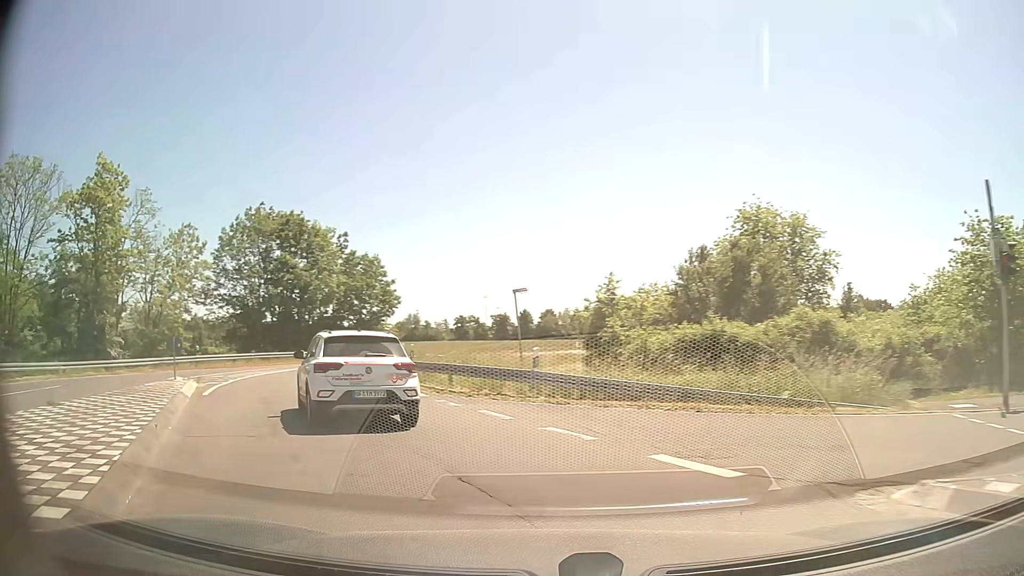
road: tertiary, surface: asphalt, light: Day
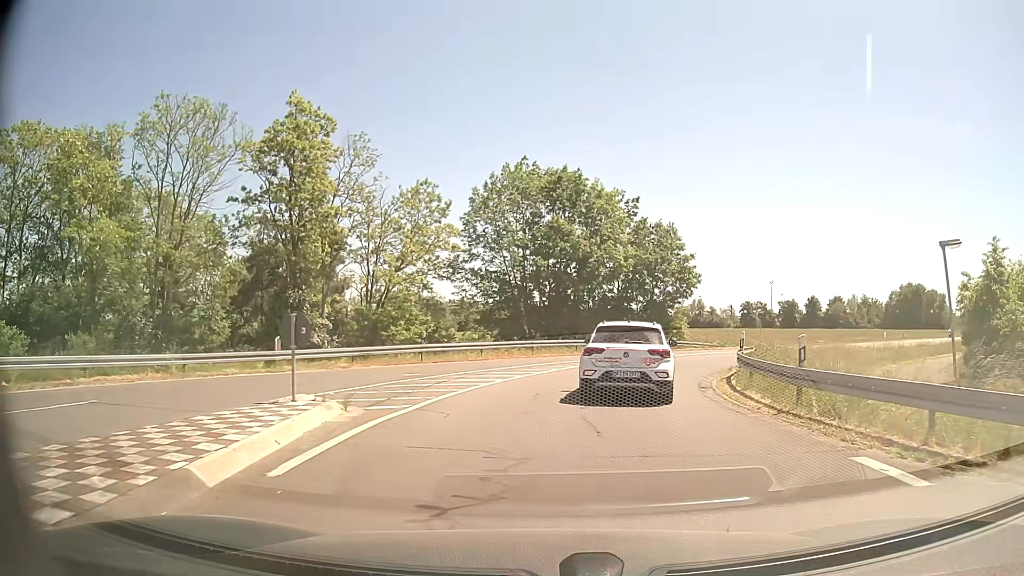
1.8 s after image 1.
(-3.5, +11.4) m; -24°
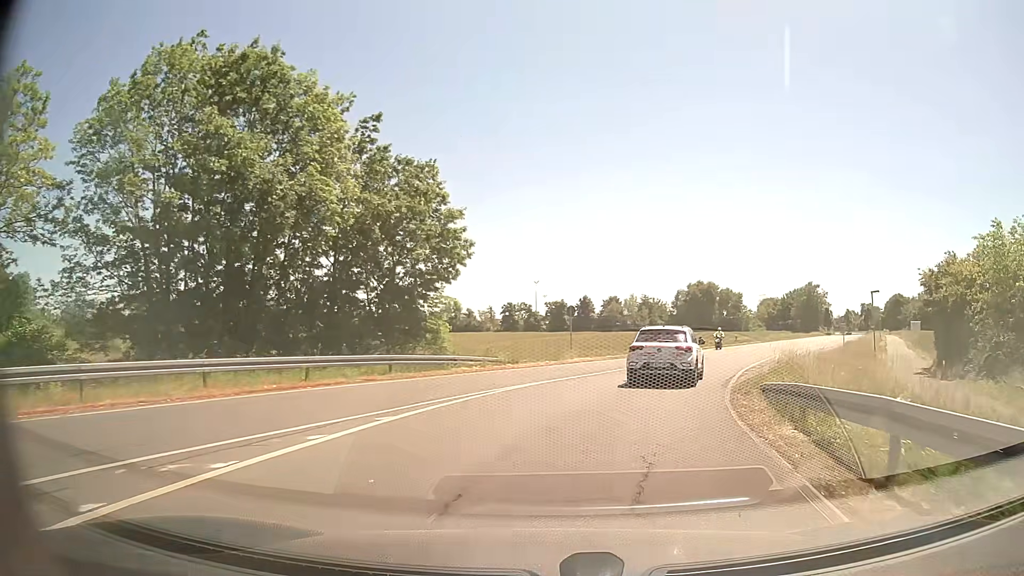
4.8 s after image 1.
(+3.6, +22.4) m; +21°
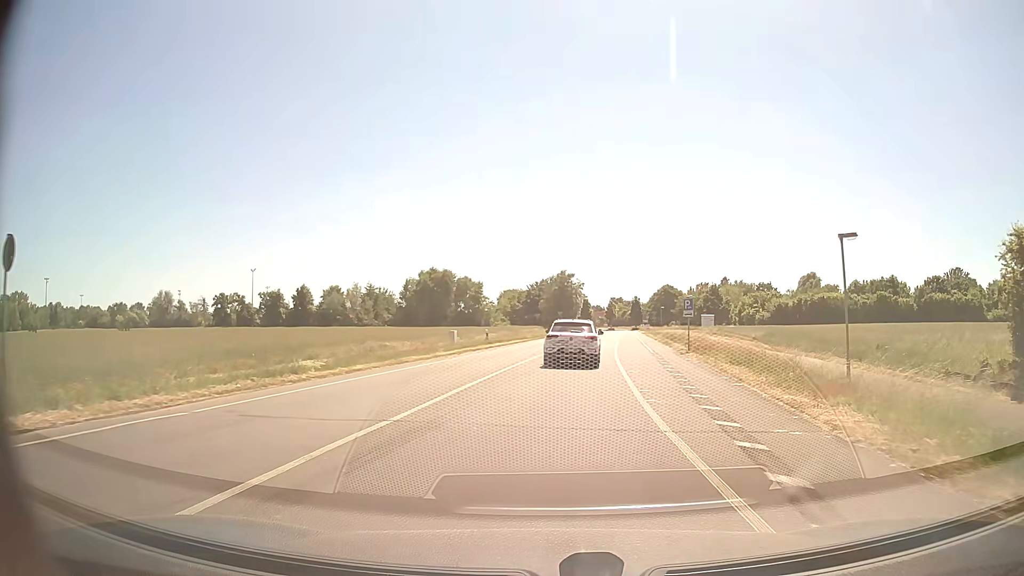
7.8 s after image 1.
(+5.8, +26.0) m; +22°
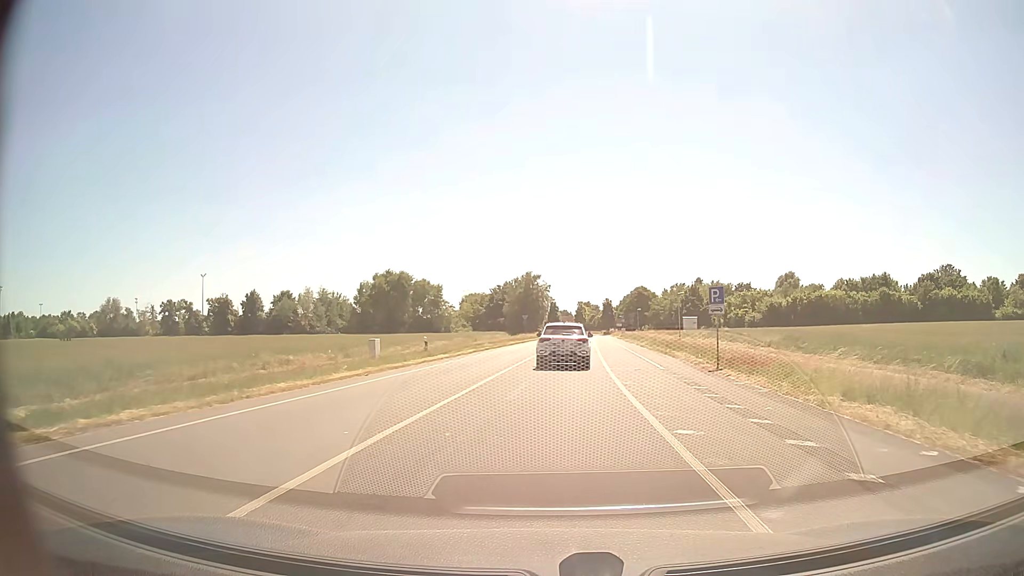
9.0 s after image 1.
(+0.3, +12.0) m; +3°
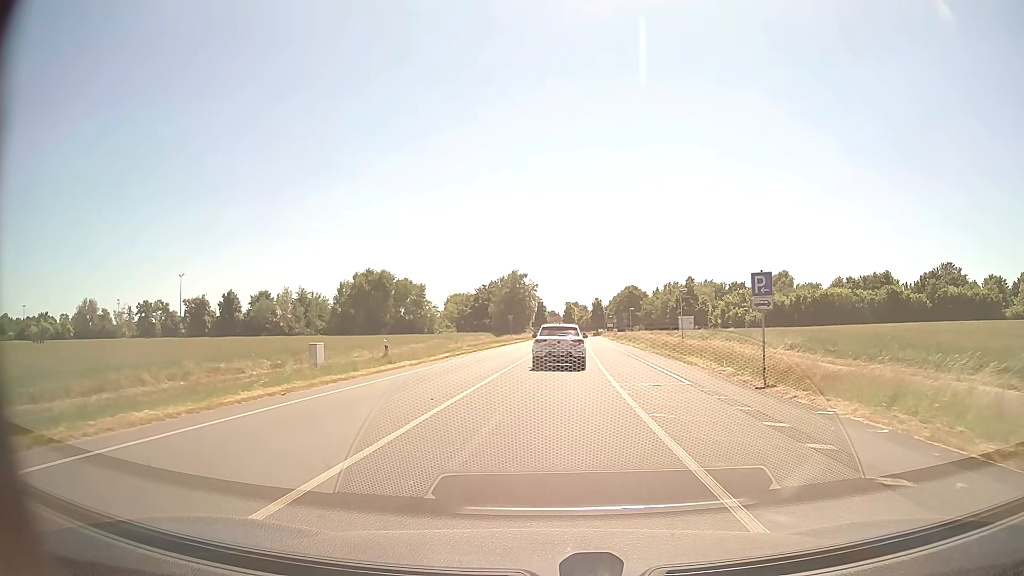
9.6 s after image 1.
(+0.1, +6.2) m; +1°
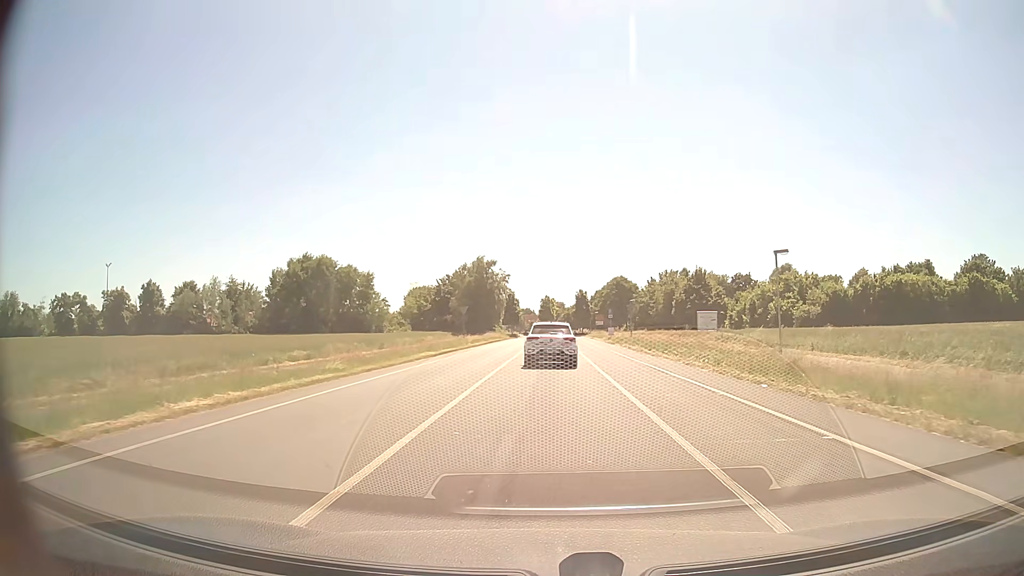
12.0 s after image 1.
(+0.6, +26.2) m; +2°
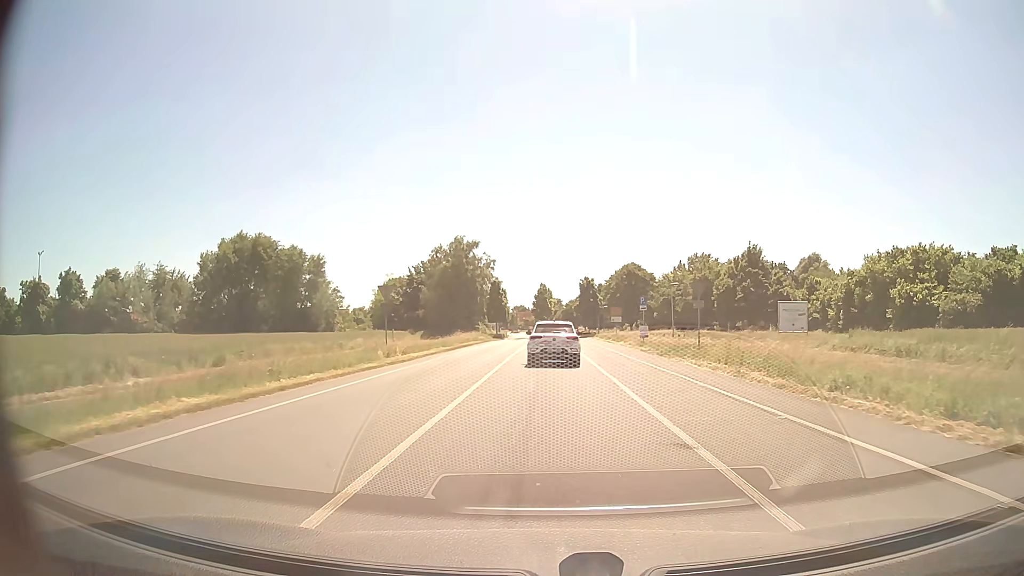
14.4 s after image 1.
(+0.2, +26.7) m; 0°
(0, +10) (0, +20) (0, +30) (0, +40) (+1, +50) (+1, +60) (+2, +70) (+2, +80) (+3, +90) (+3, +100) m
